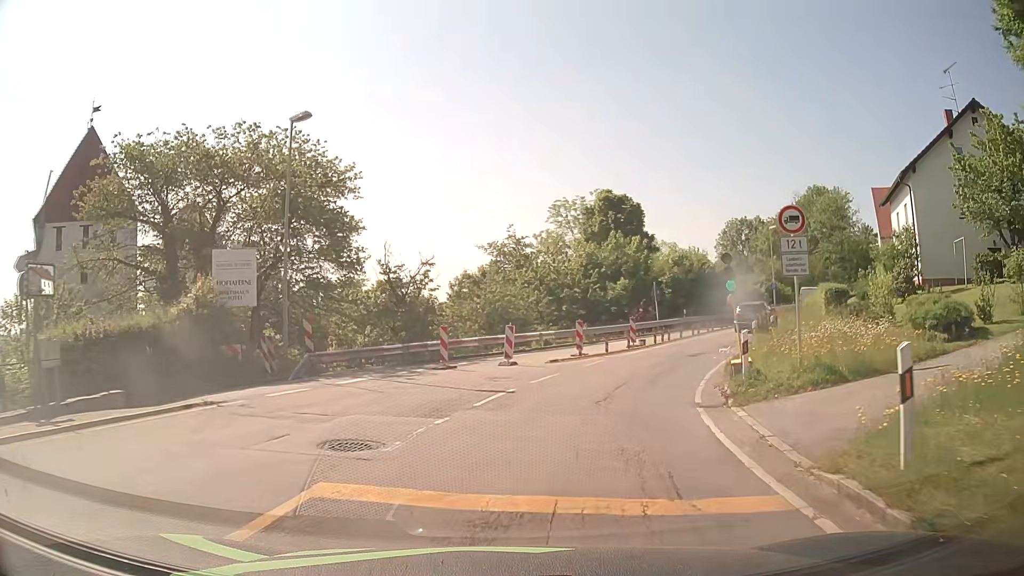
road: secondary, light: Day
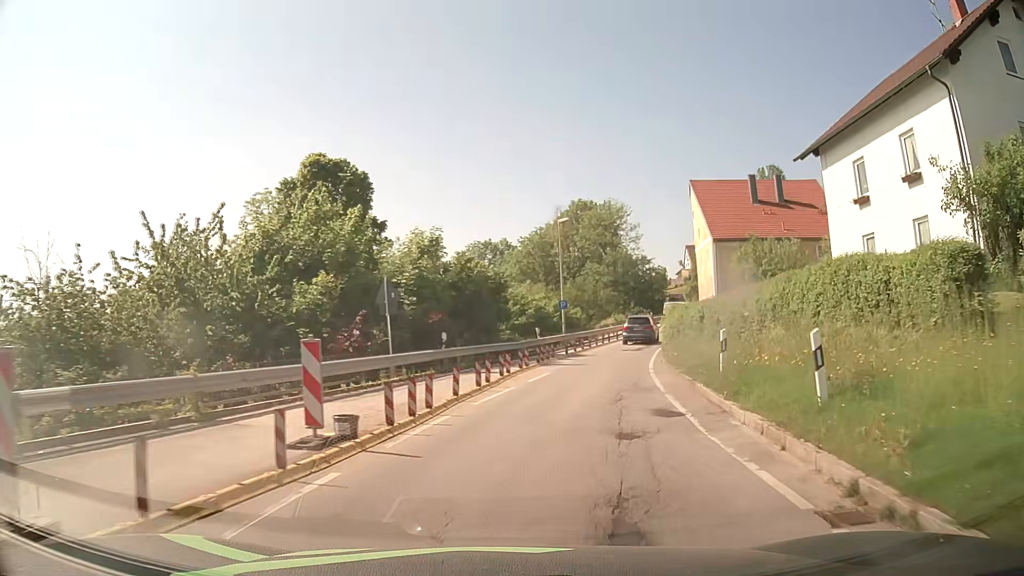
(+3.4, +20.9) m; +22°
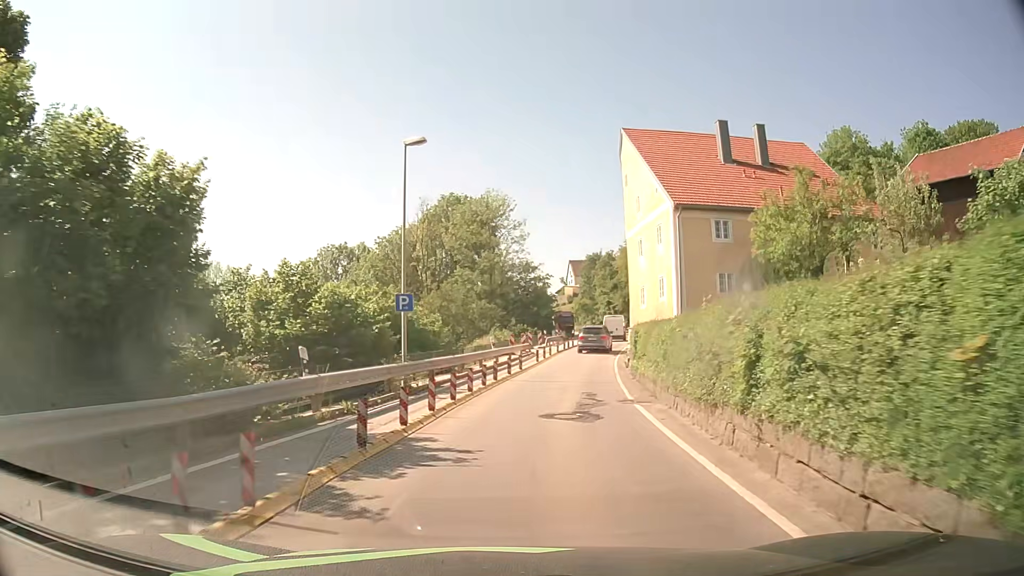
(+2.6, +21.9) m; +12°
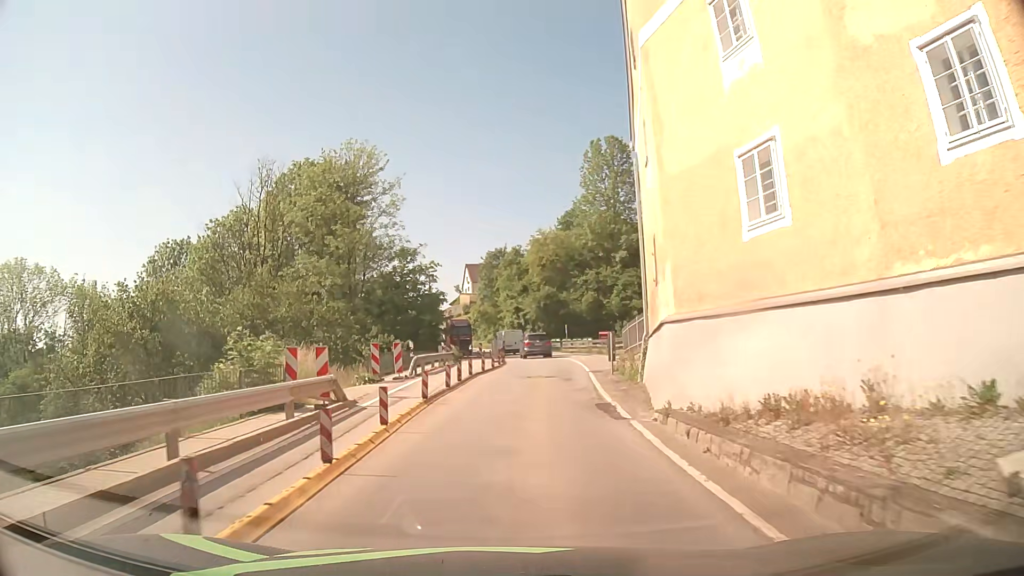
(+2.5, +28.1) m; +9°
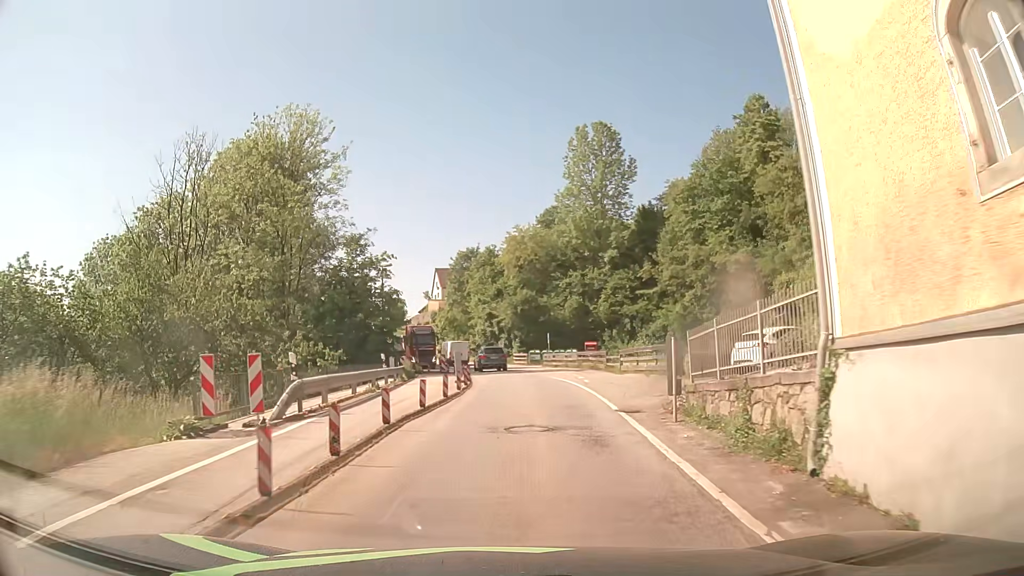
(+0.1, +11.6) m; +2°
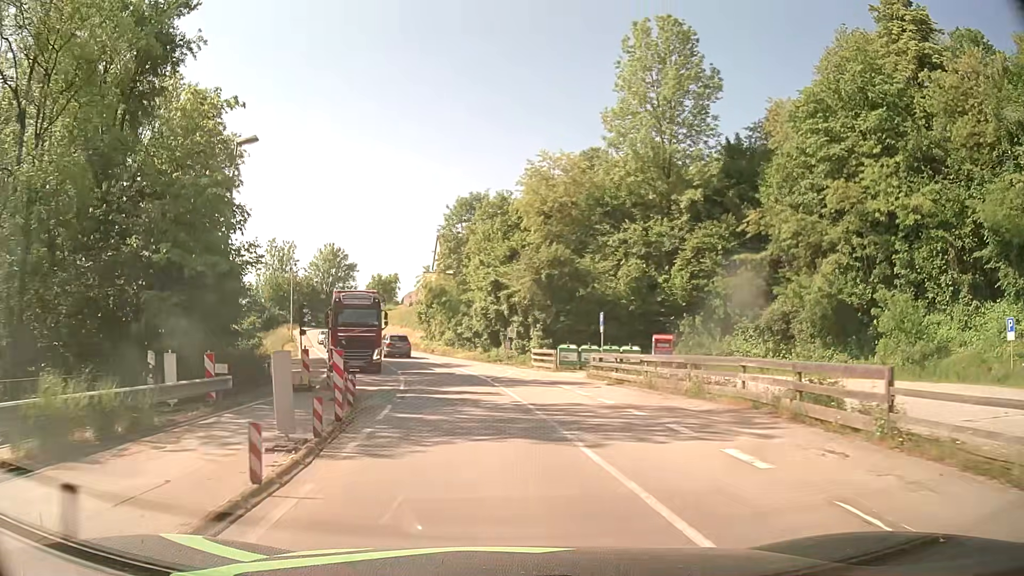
(+0.6, +29.6) m; -1°
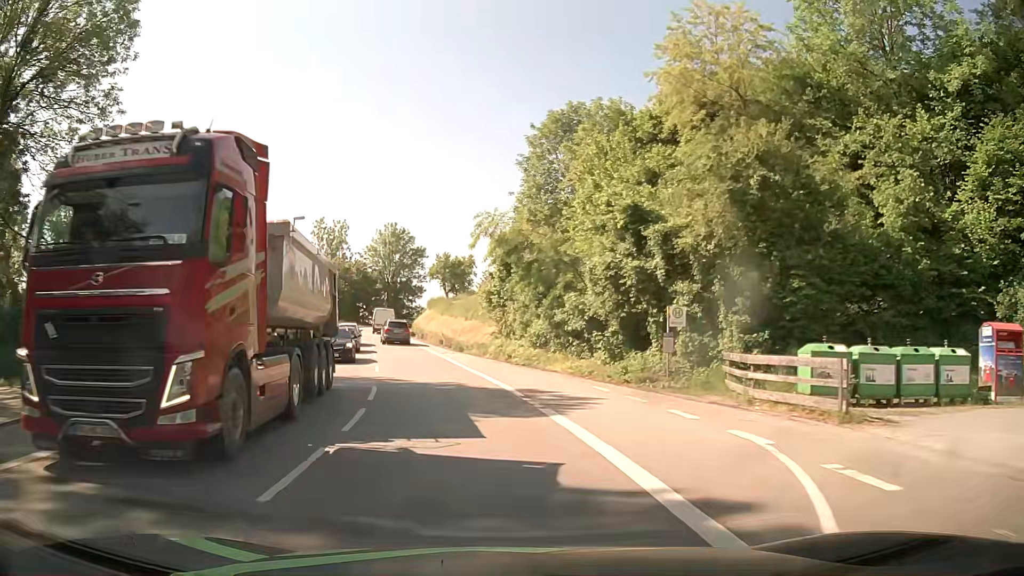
(-1.7, +25.4) m; -7°
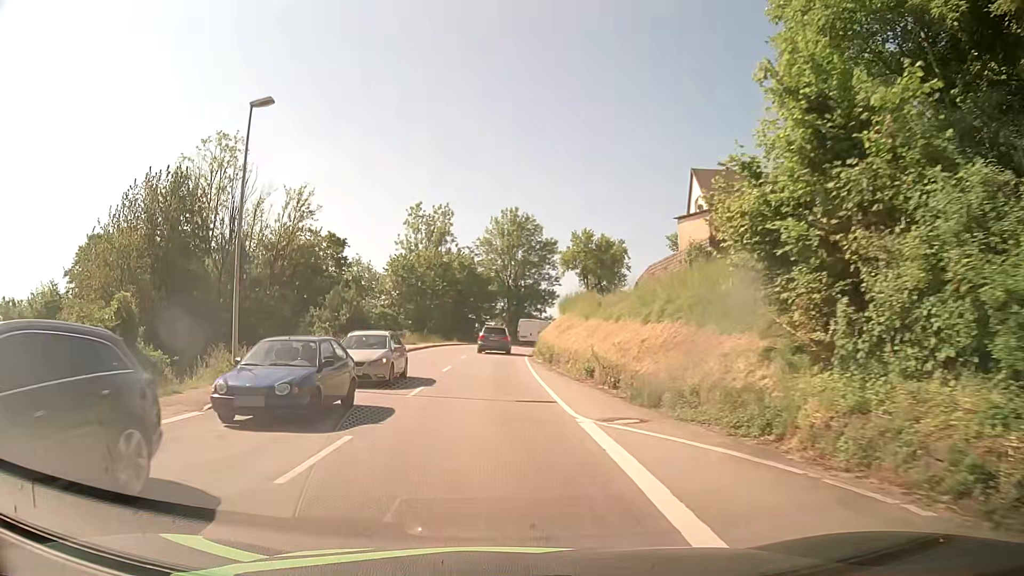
(-2.7, +26.3) m; -12°
(0, +10) (0, +20) (-1, +30) (-1, +40) (0, +50) (+2, +60) (+5, +69) (+8, +79) (+13, +87) (+19, +96) m
